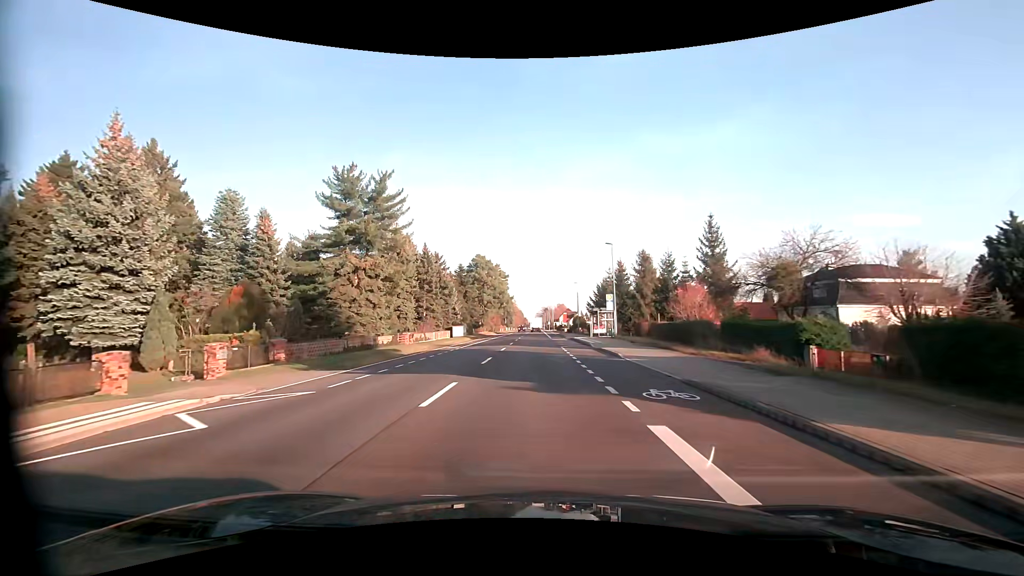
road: primary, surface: asphalt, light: Day
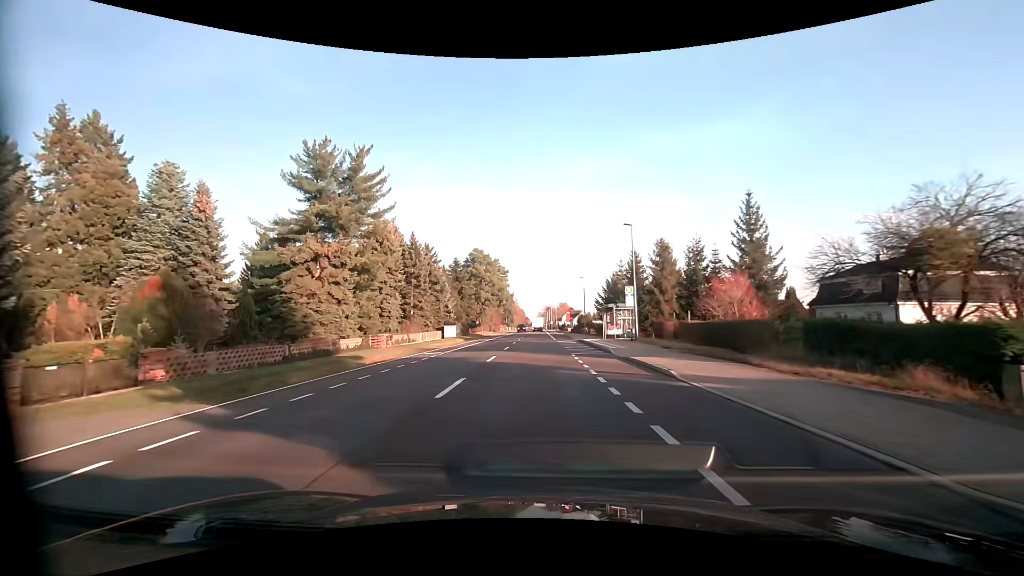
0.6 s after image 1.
(0.0, +8.1) m; 0°
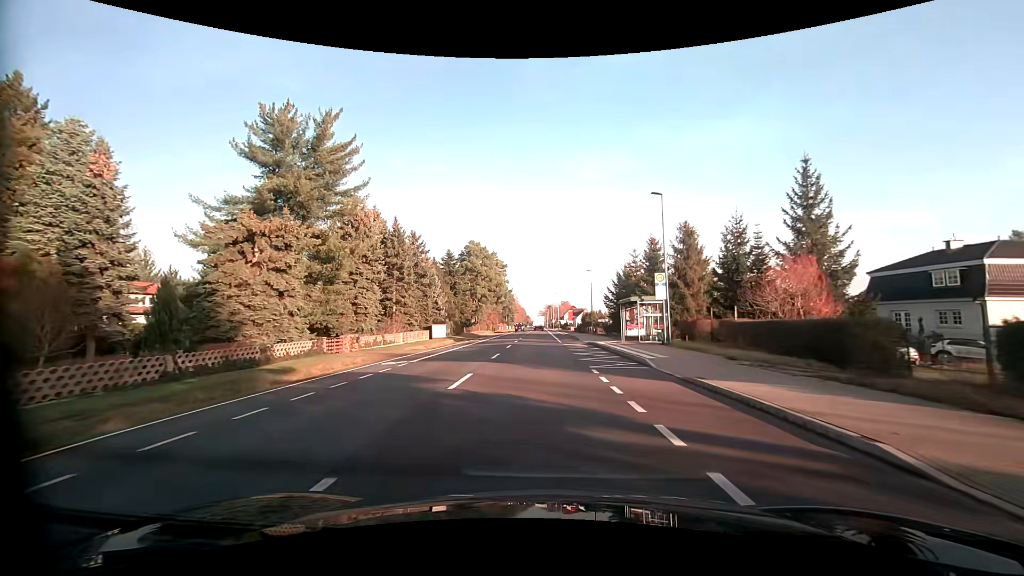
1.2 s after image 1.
(0.0, +8.2) m; 0°
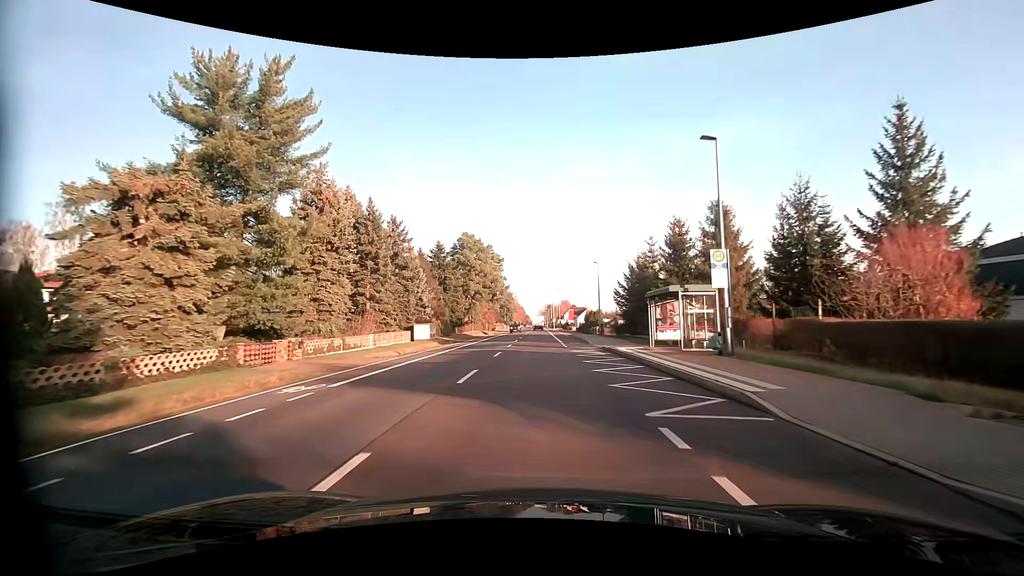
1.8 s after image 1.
(0.0, +8.2) m; 0°
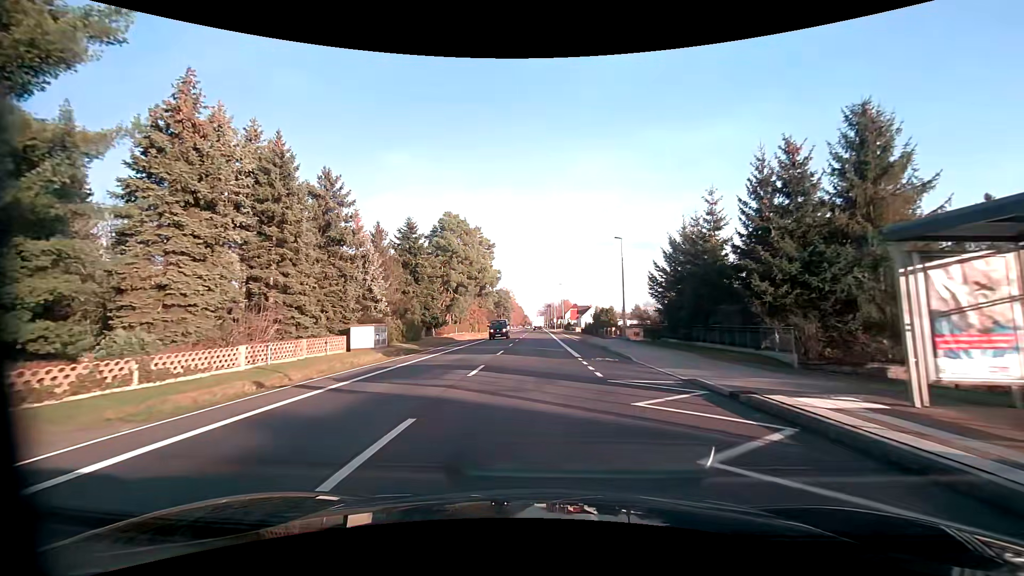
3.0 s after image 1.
(+0.1, +16.5) m; 0°
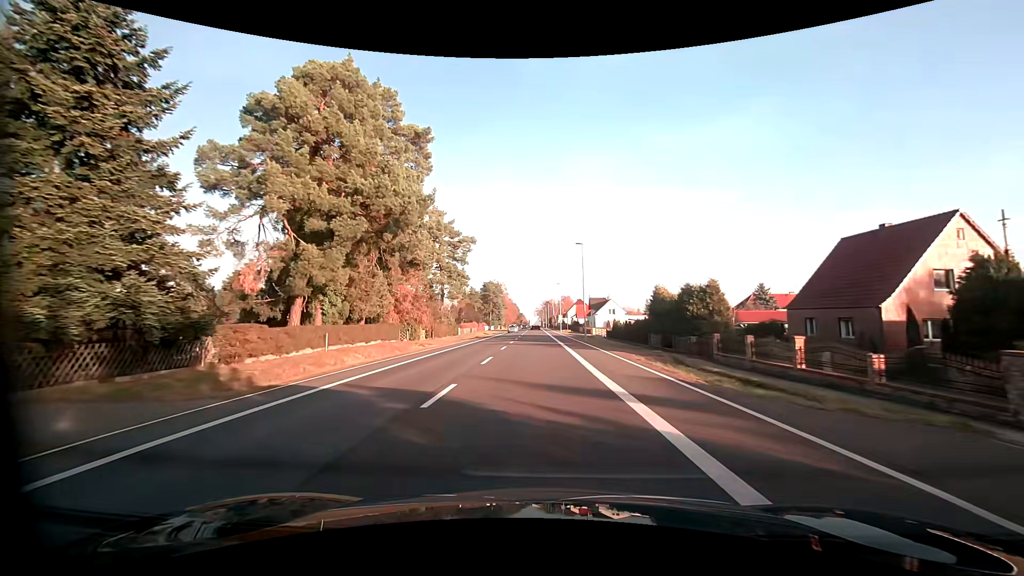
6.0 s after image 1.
(+0.2, +41.5) m; 0°
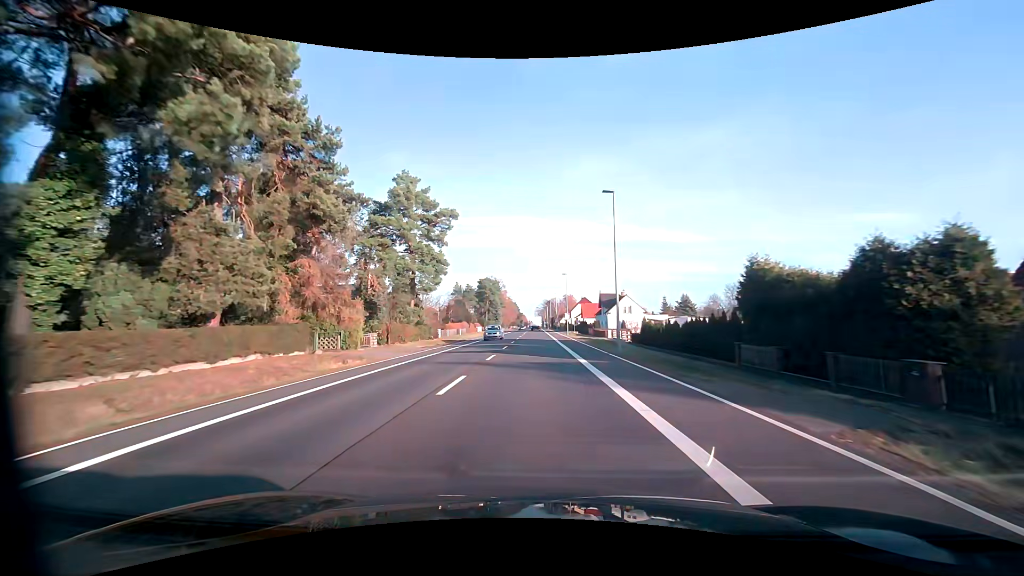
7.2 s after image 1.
(+0.1, +16.7) m; 0°
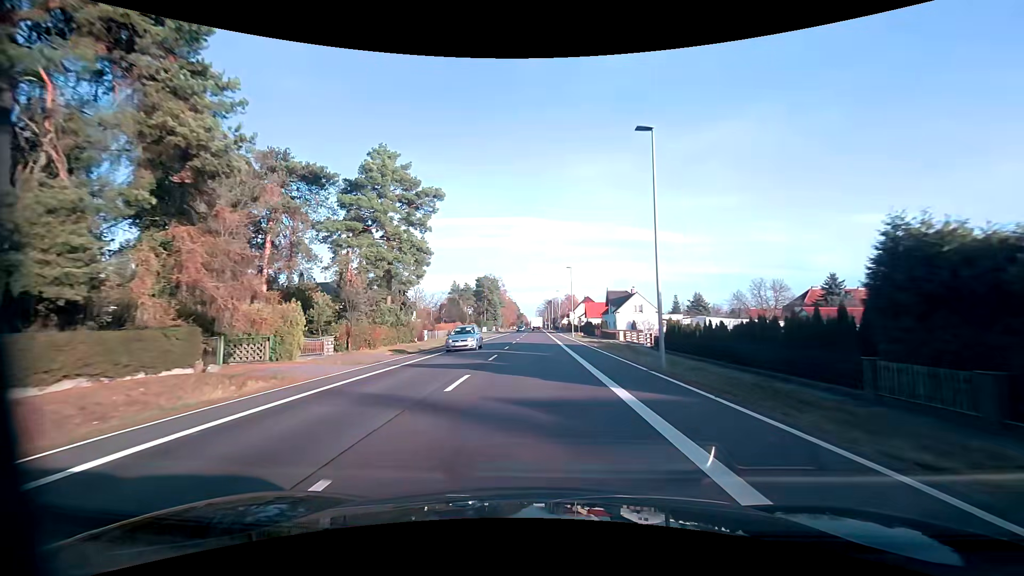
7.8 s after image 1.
(0.0, +8.4) m; 0°
(0, +10) (0, +20) (0, +30) (0, +40) (0, +50) (0, +60) (0, +70) (0, +80) (0, +90) (0, +100) m
